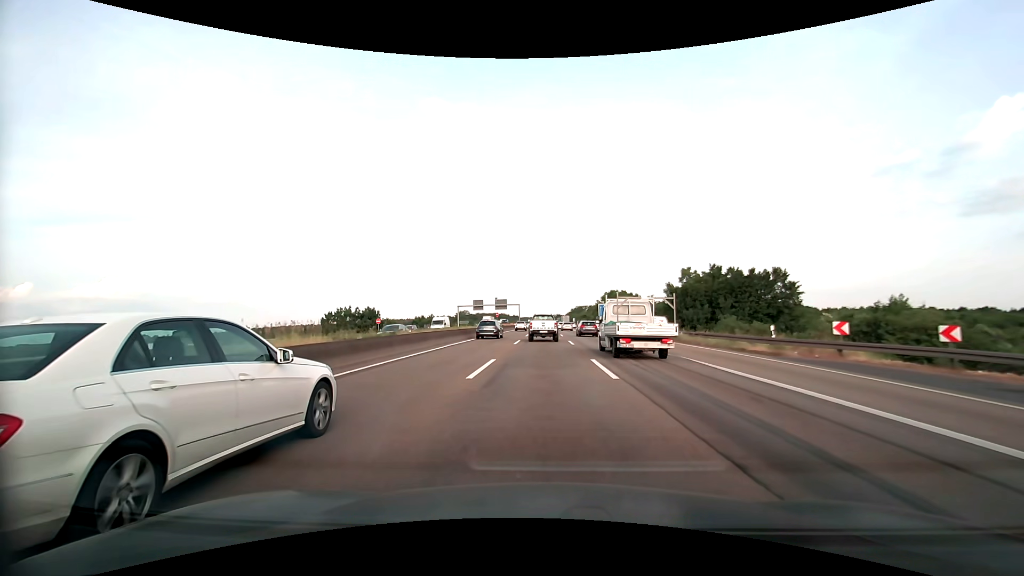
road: motorway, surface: asphalt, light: Day
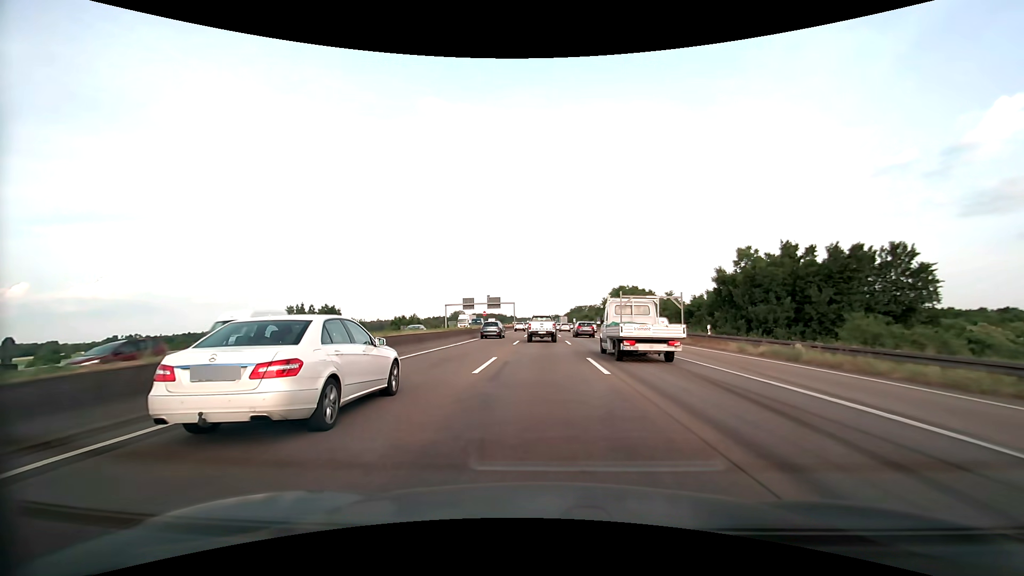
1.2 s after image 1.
(+0.1, +16.8) m; 0°
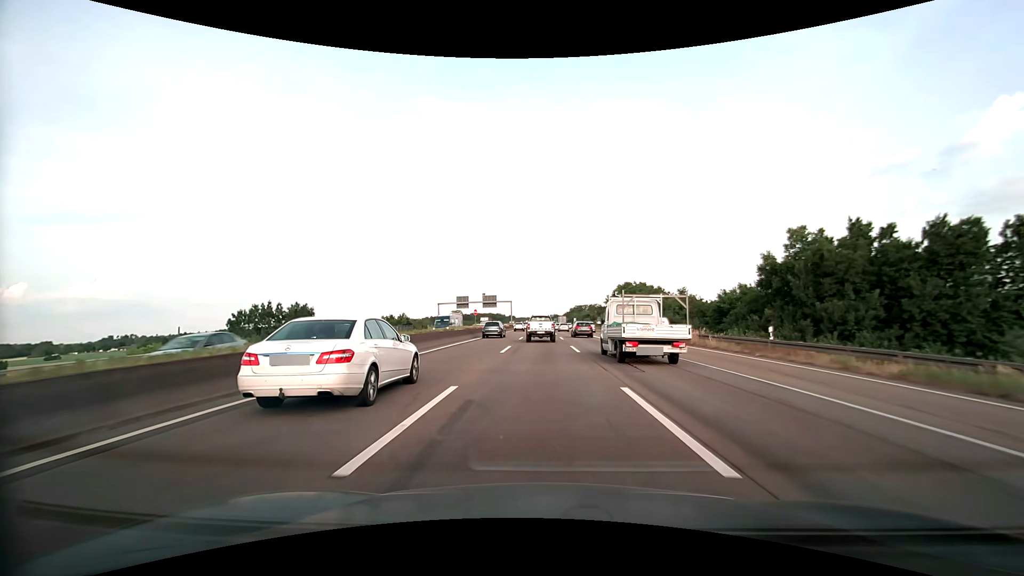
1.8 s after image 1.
(0.0, +8.6) m; 0°
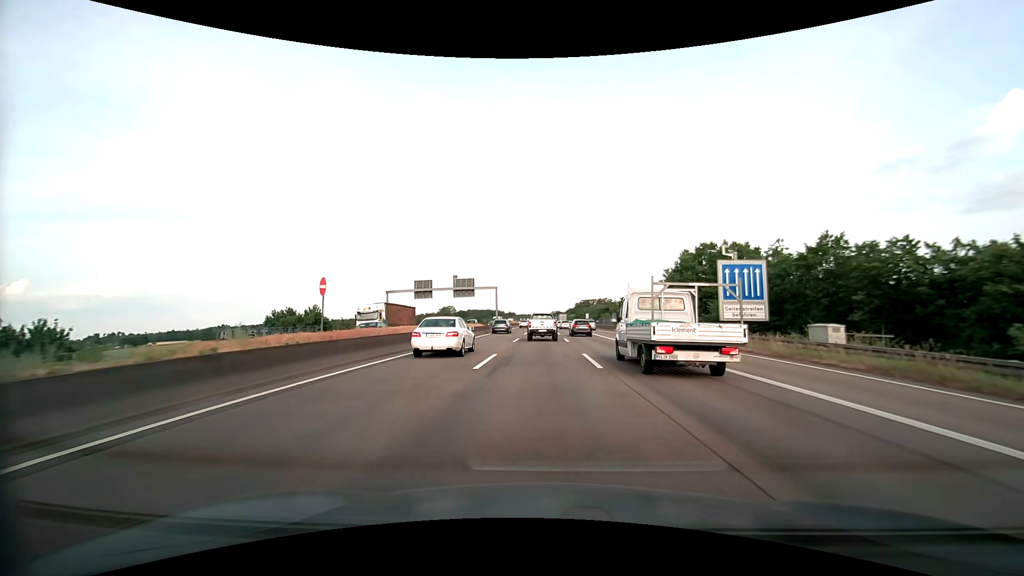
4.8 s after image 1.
(-0.1, +44.8) m; 0°
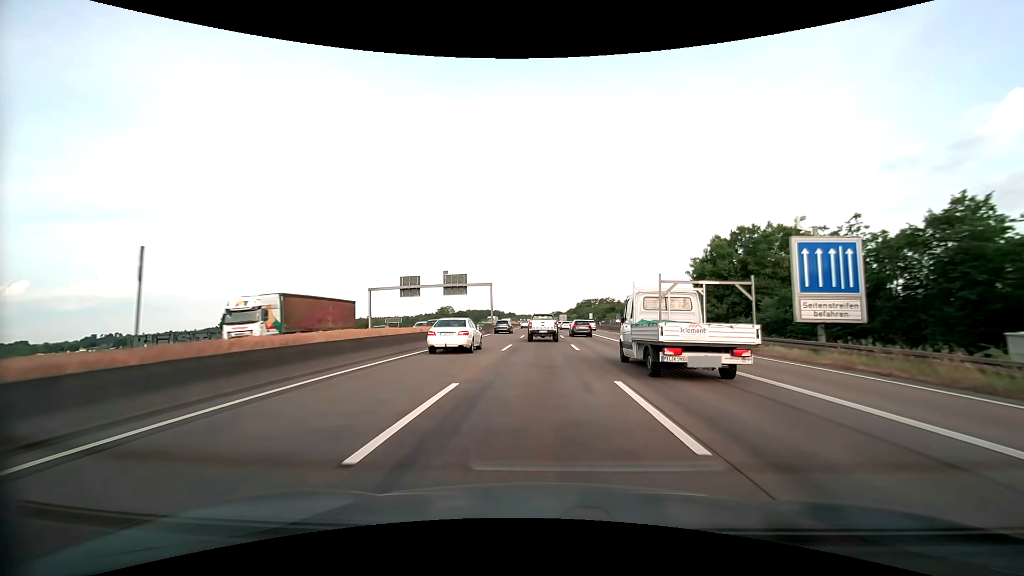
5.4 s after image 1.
(0.0, +9.0) m; 0°
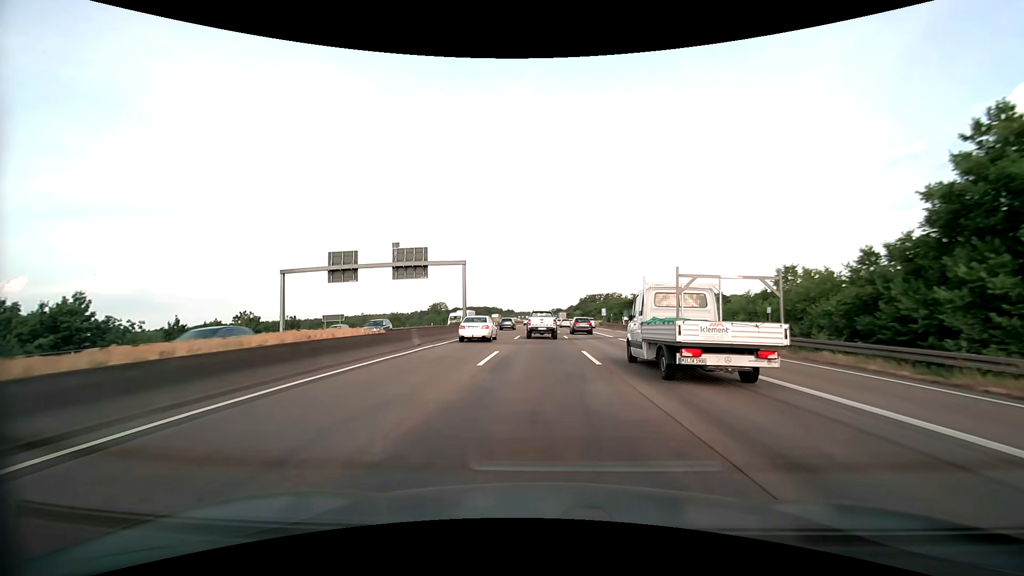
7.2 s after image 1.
(-0.1, +26.5) m; 0°
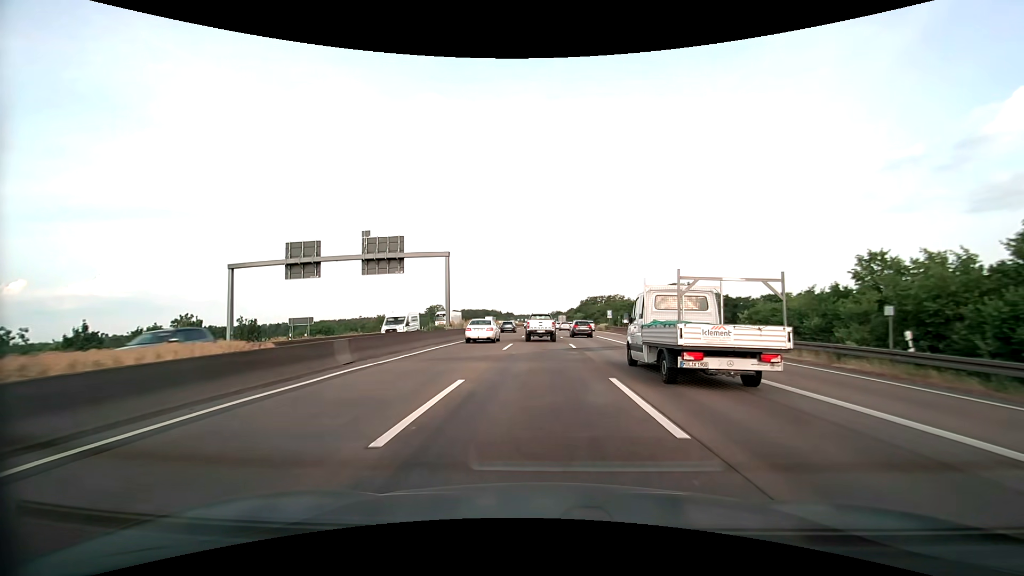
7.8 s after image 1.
(0.0, +8.7) m; 0°
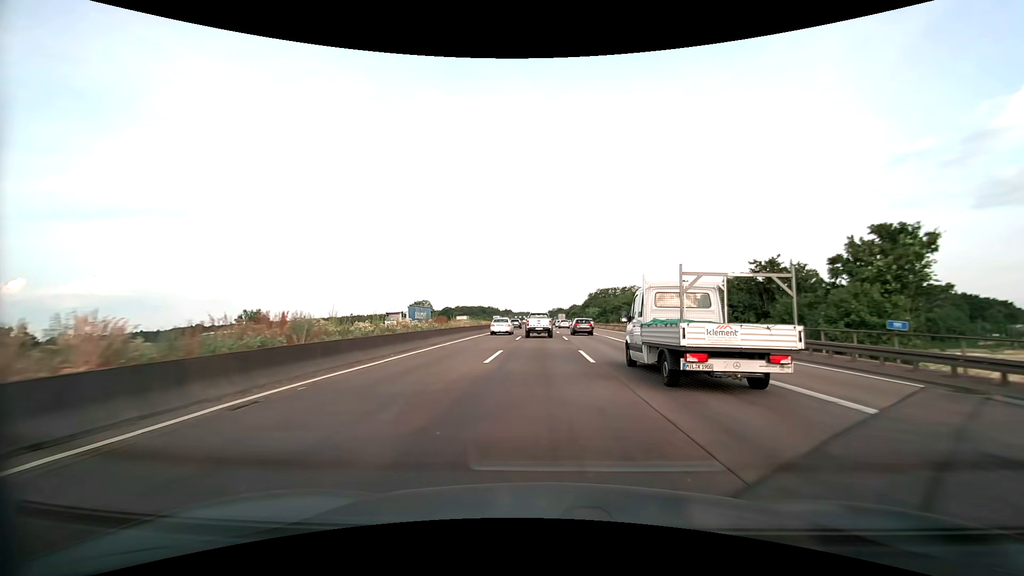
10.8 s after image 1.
(-0.1, +43.8) m; 0°
(0, +10) (0, +20) (0, +30) (0, +40) (0, +50) (0, +60) (0, +70) (0, +80) (0, +90) (0, +100) m
